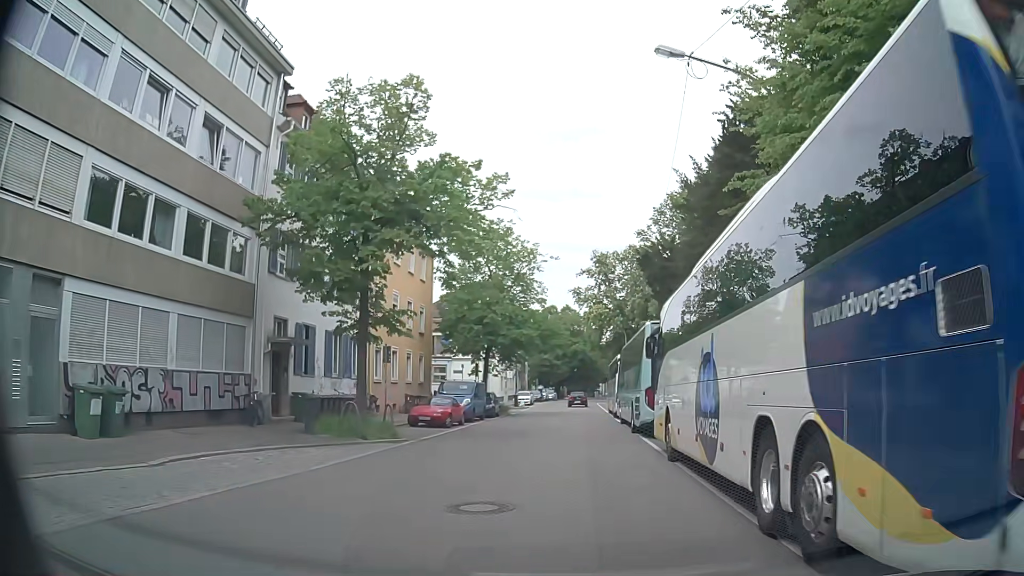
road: unclassified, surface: asphalt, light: Day
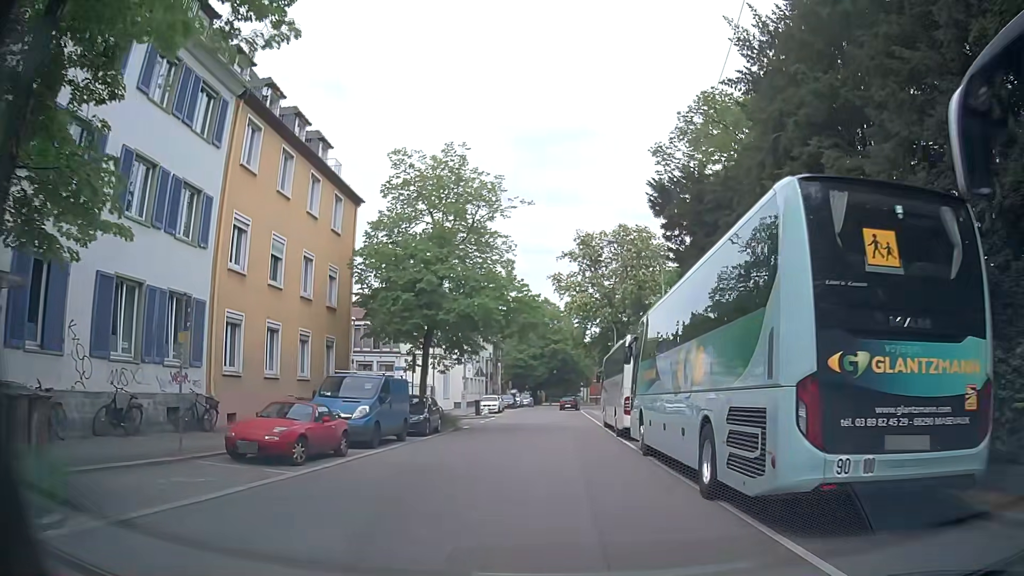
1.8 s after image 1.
(+0.4, +13.8) m; +2°
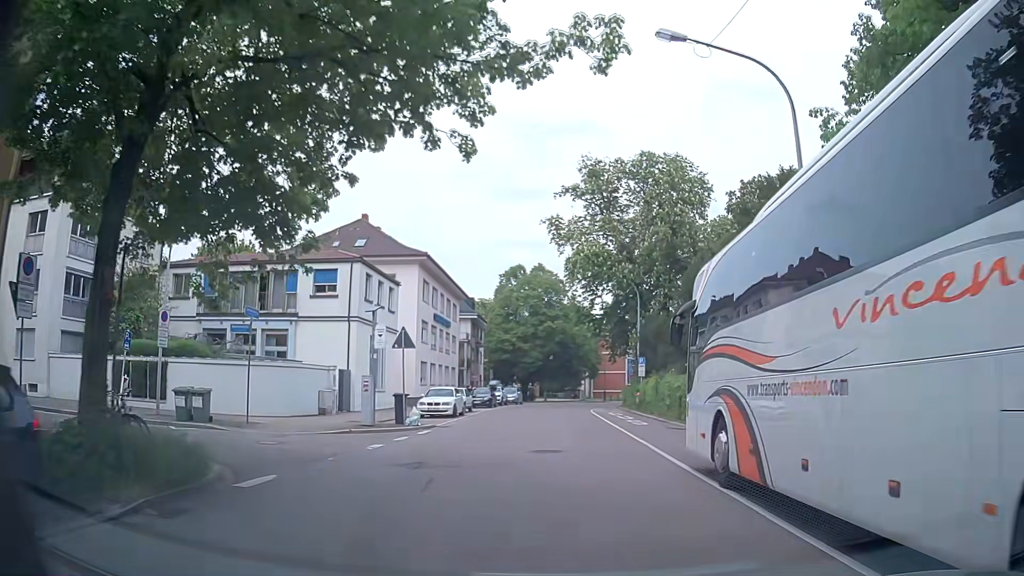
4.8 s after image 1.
(+0.3, +22.3) m; +1°
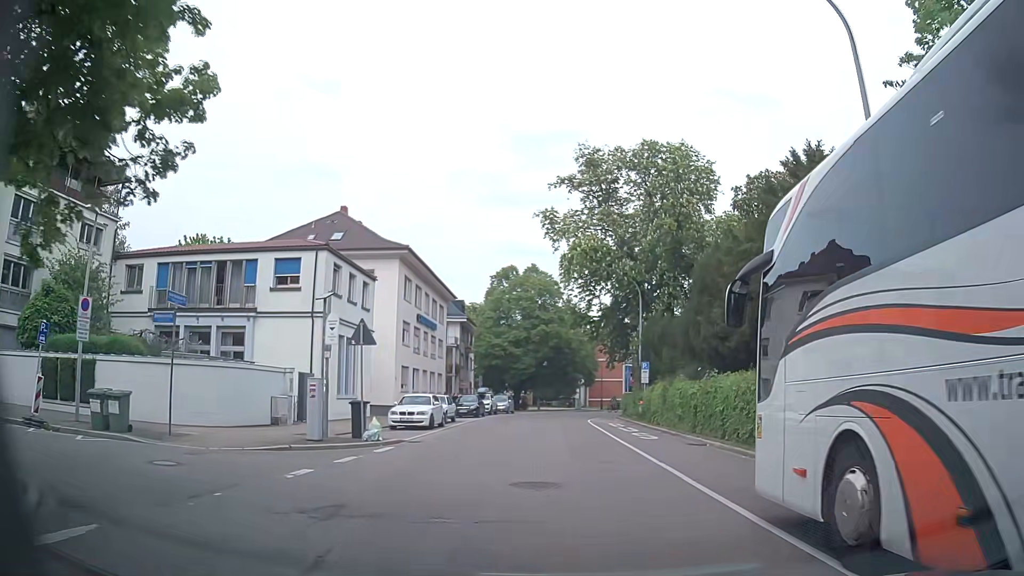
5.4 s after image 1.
(0.0, +4.4) m; 0°
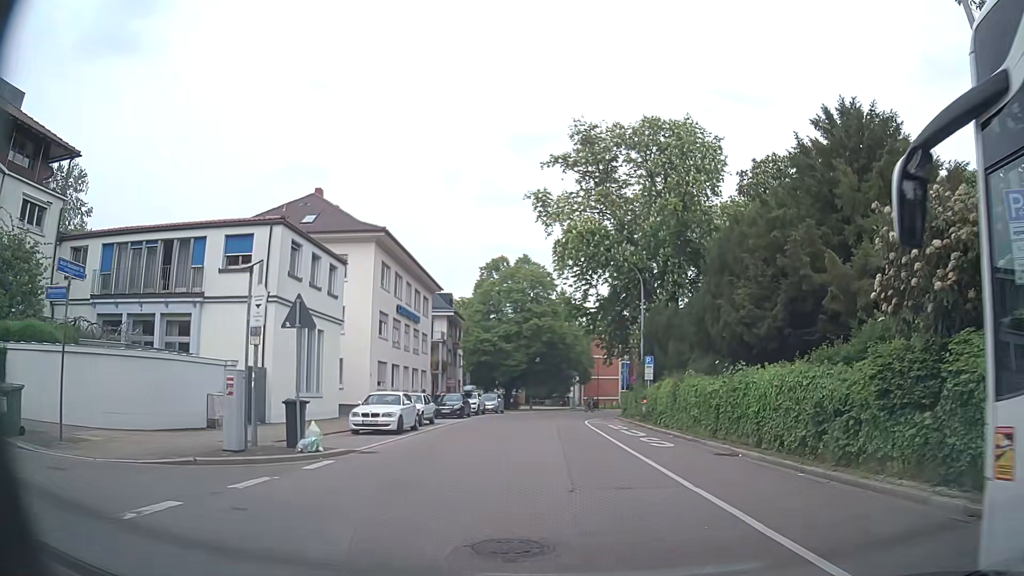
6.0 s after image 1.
(0.0, +4.3) m; -1°
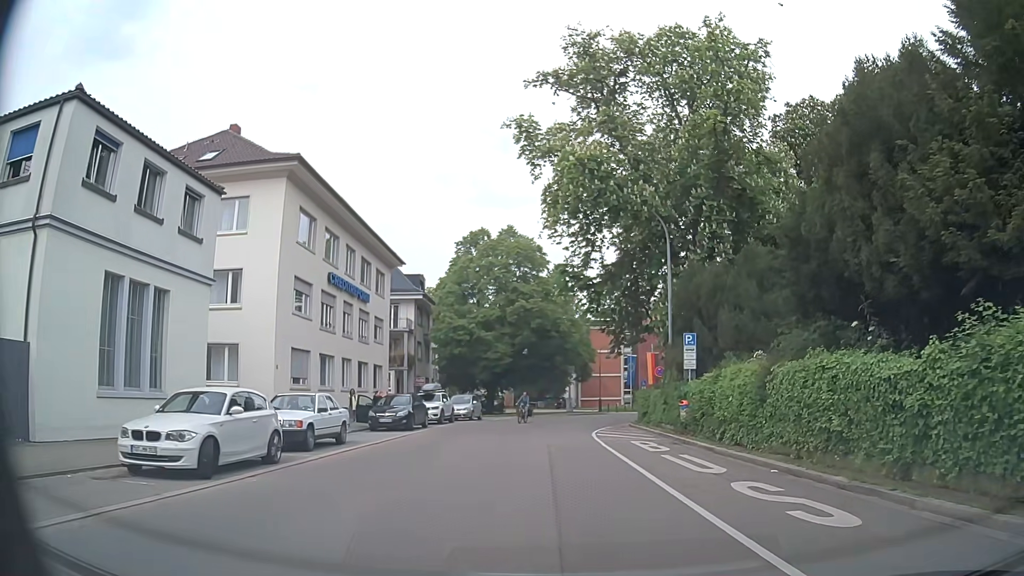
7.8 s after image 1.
(+0.5, +12.4) m; +3°
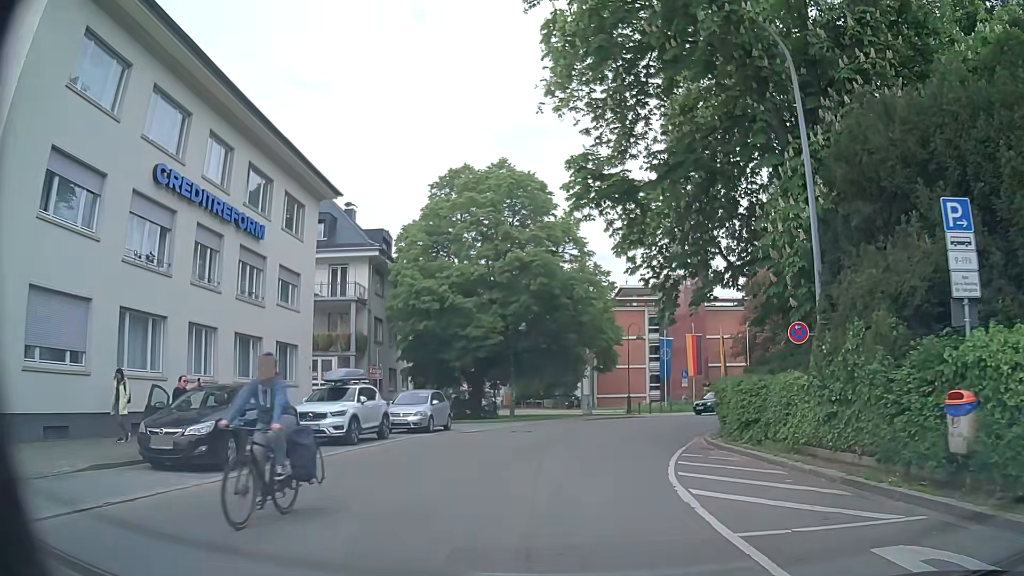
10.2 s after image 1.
(-0.1, +16.0) m; 0°
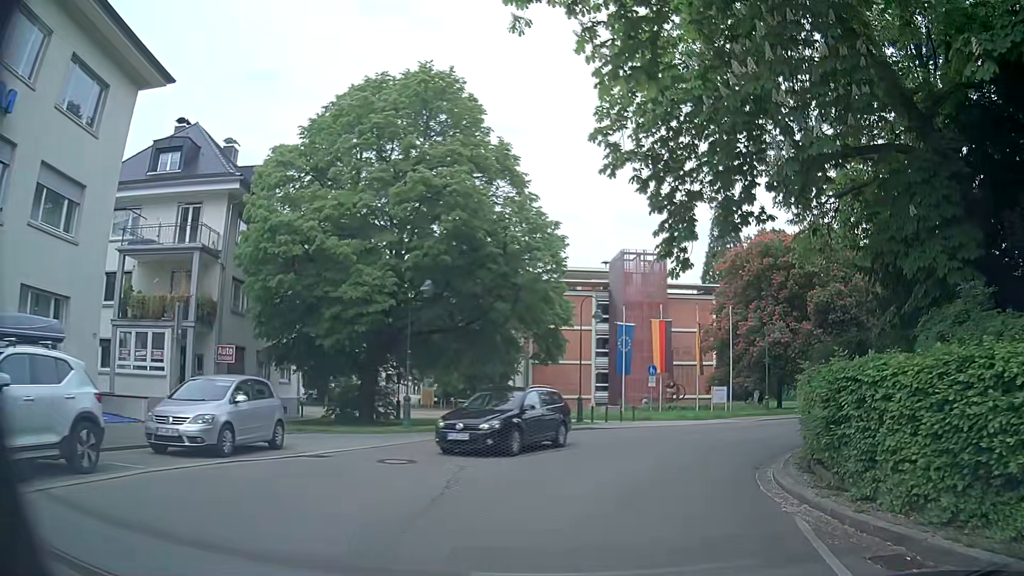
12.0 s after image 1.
(+0.2, +11.8) m; +5°
